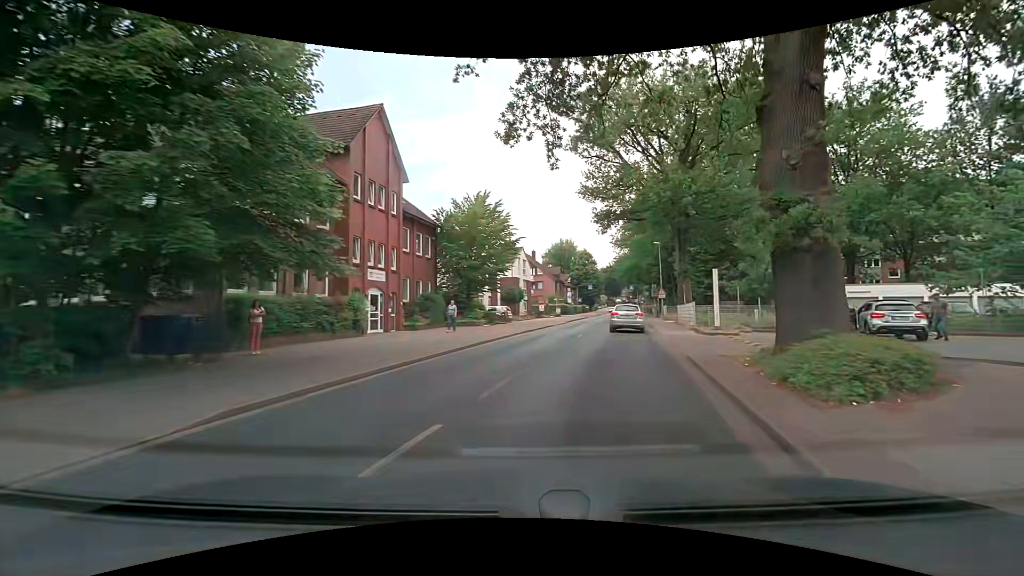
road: tertiary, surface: asphalt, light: Day
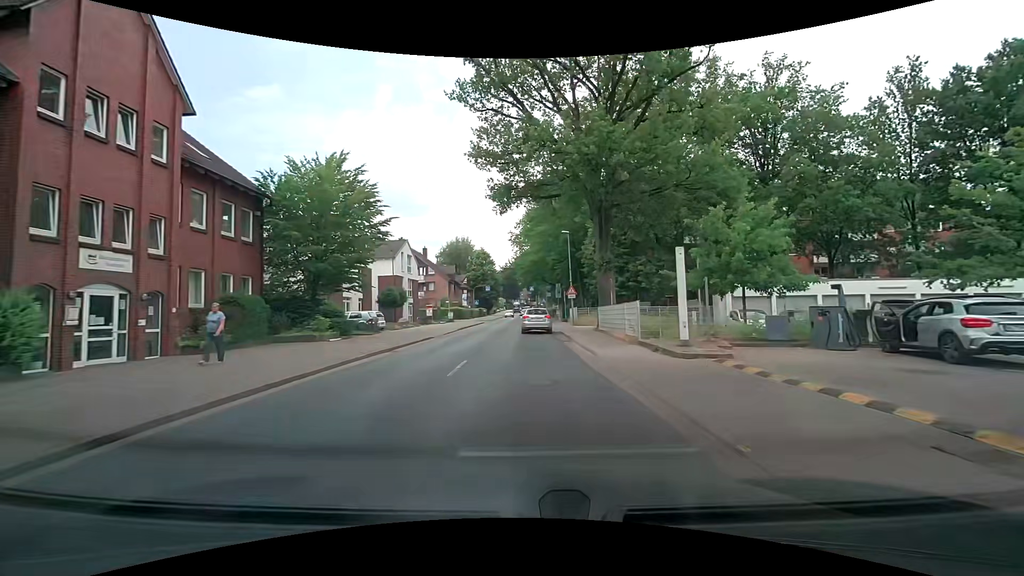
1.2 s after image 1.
(+1.1, +10.4) m; +11°
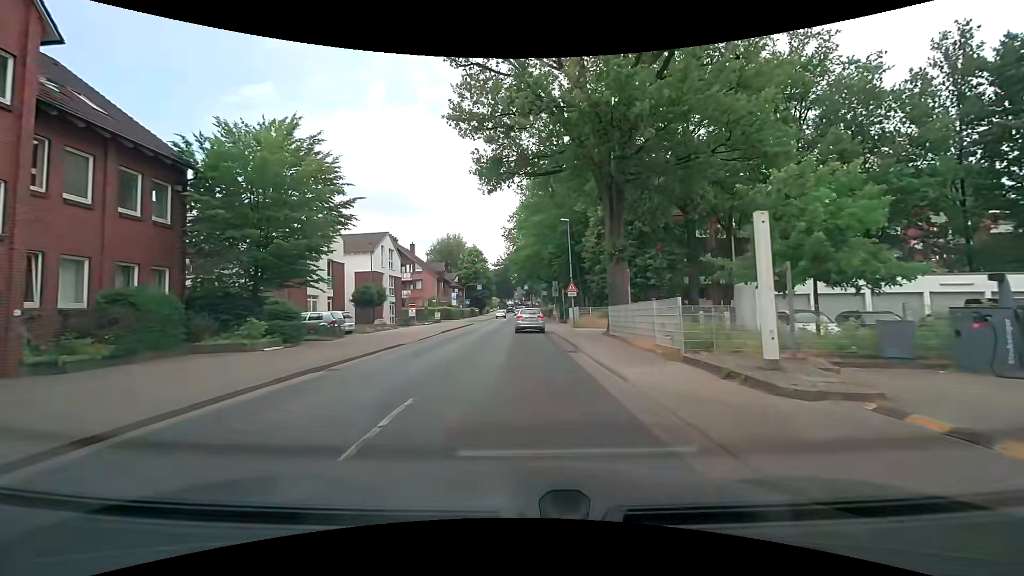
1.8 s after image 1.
(0.0, +5.5) m; 0°
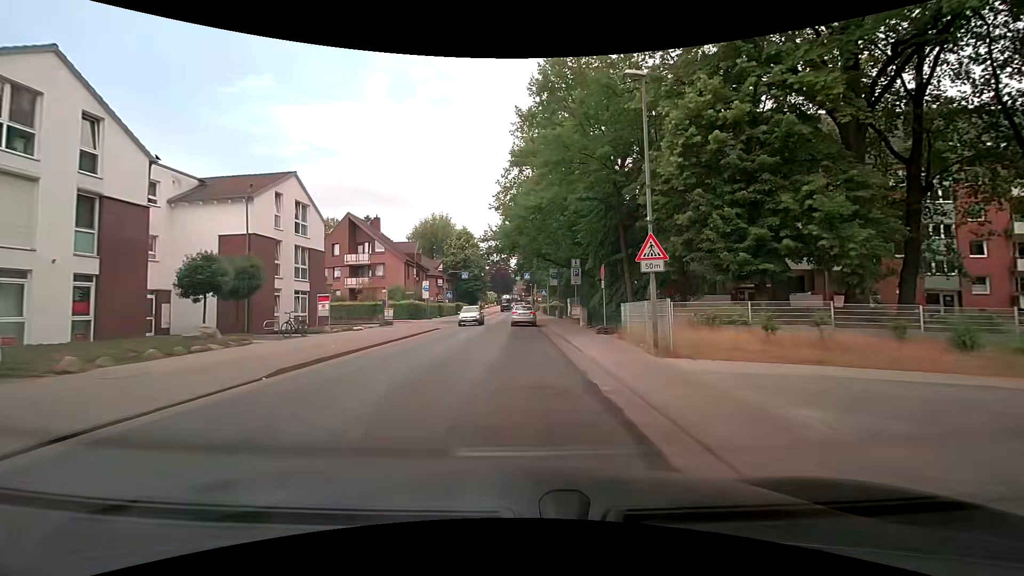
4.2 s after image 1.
(-0.1, +21.7) m; 0°
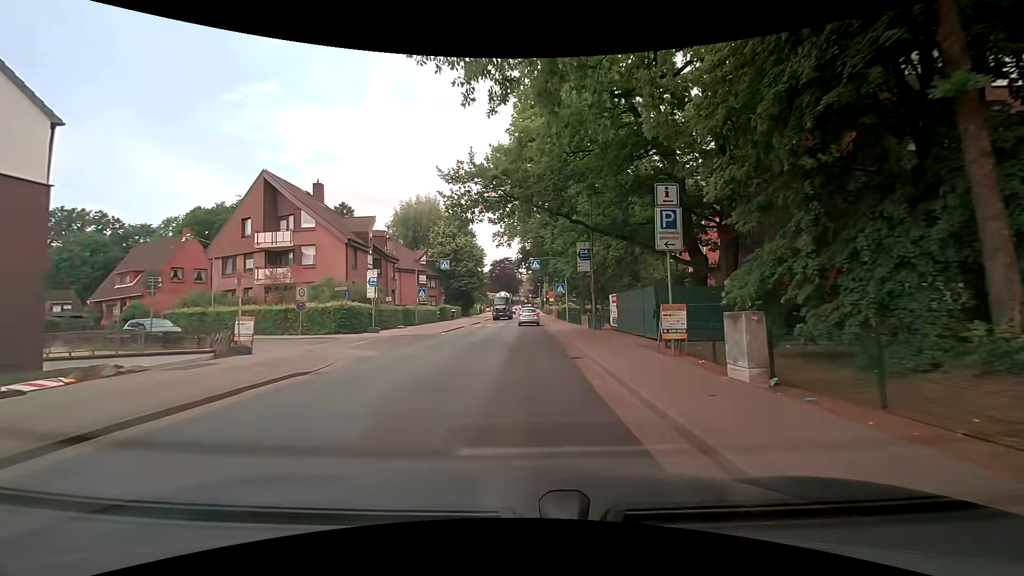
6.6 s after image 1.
(+0.1, +20.7) m; 0°
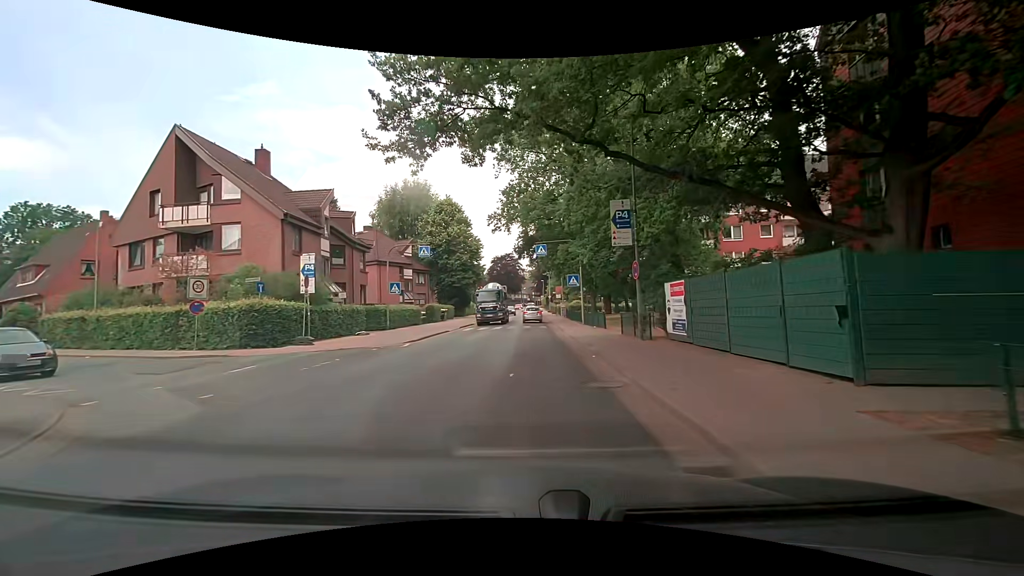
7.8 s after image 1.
(-0.1, +10.2) m; -2°
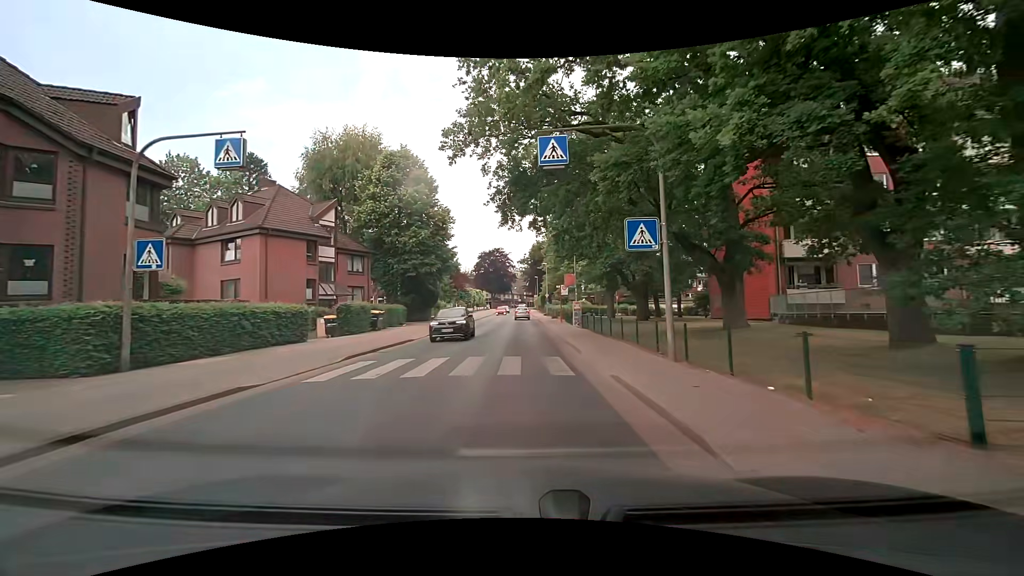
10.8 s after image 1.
(+0.4, +22.4) m; +3°
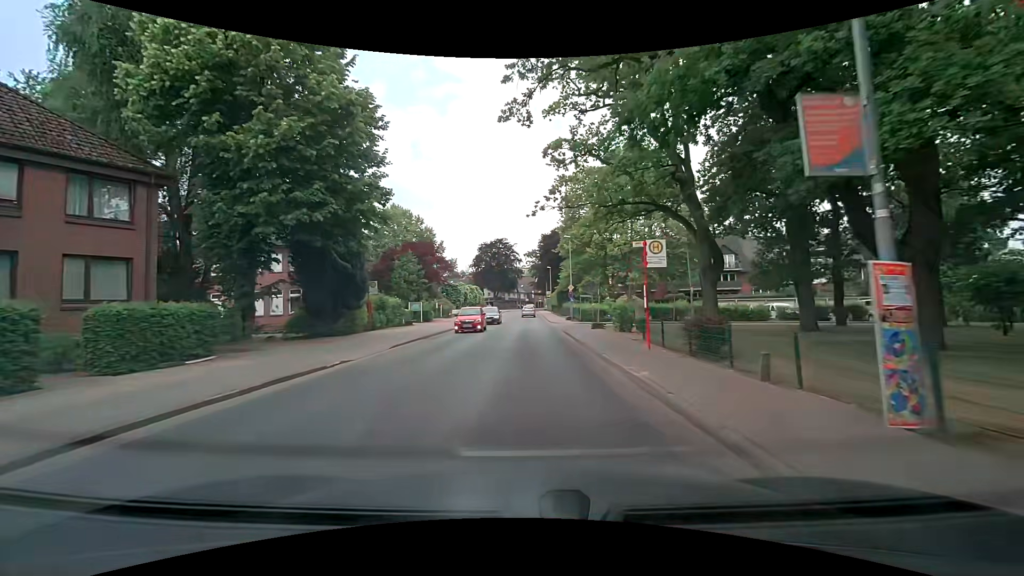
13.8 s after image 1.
(-1.1, +27.7) m; -3°
(0, +10) (0, +20) (0, +30) (0, +40) (+1, +50) (+1, +60) (+1, +70) (+1, +80) (+1, +90) (+2, +100) m
